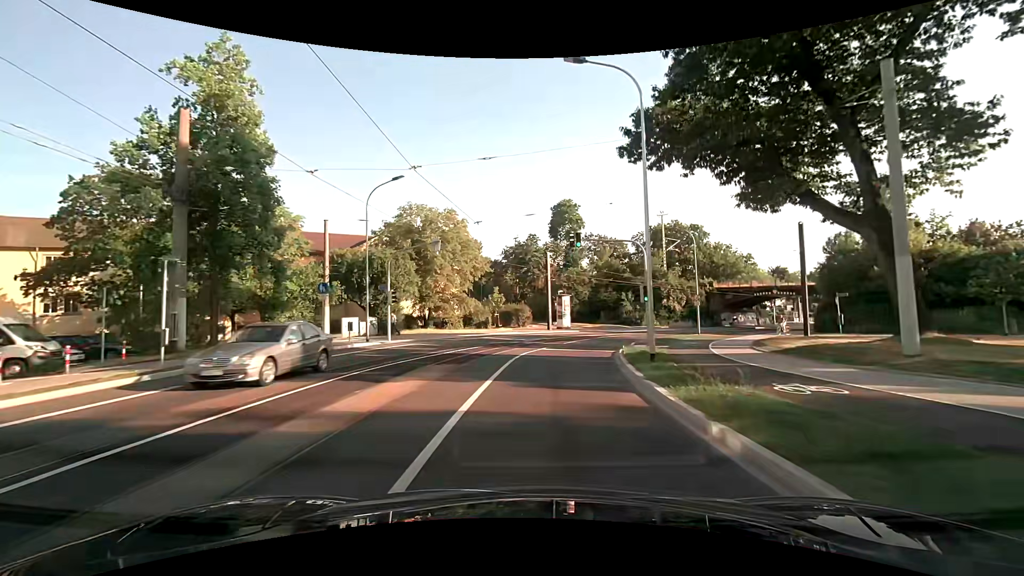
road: secondary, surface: asphalt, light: Day
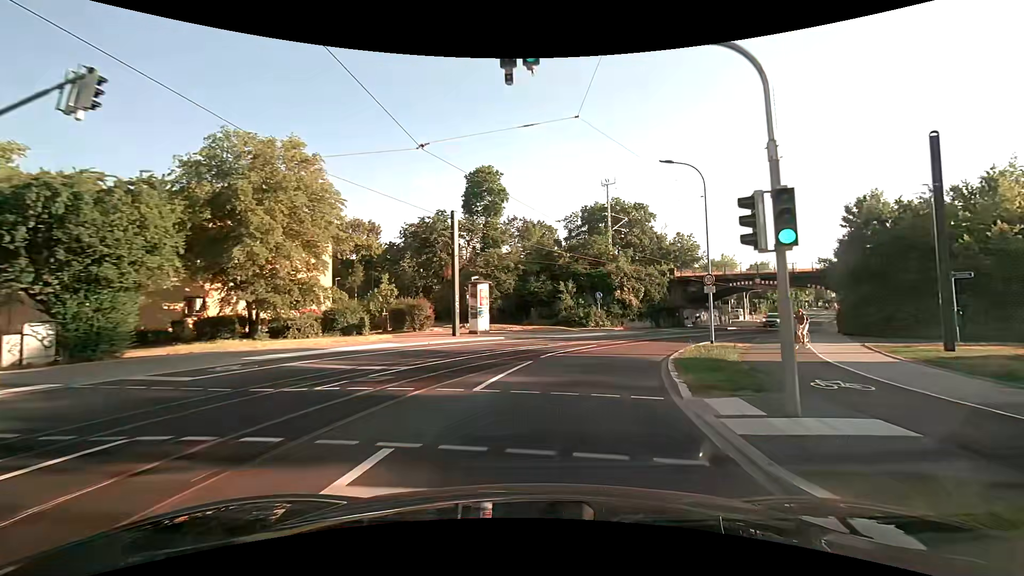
(+1.1, +19.6) m; +9°
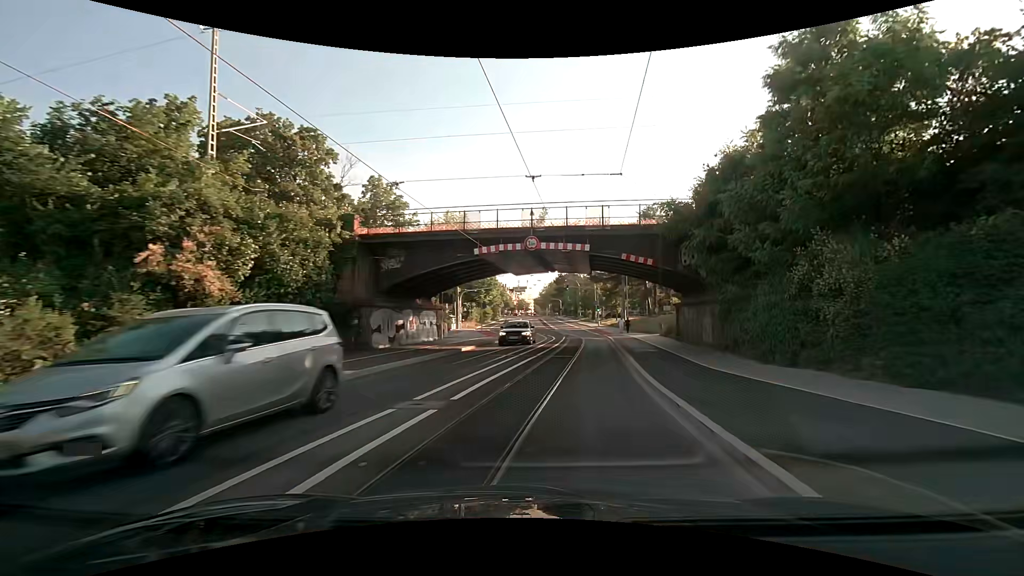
(+9.0, +30.4) m; +34°
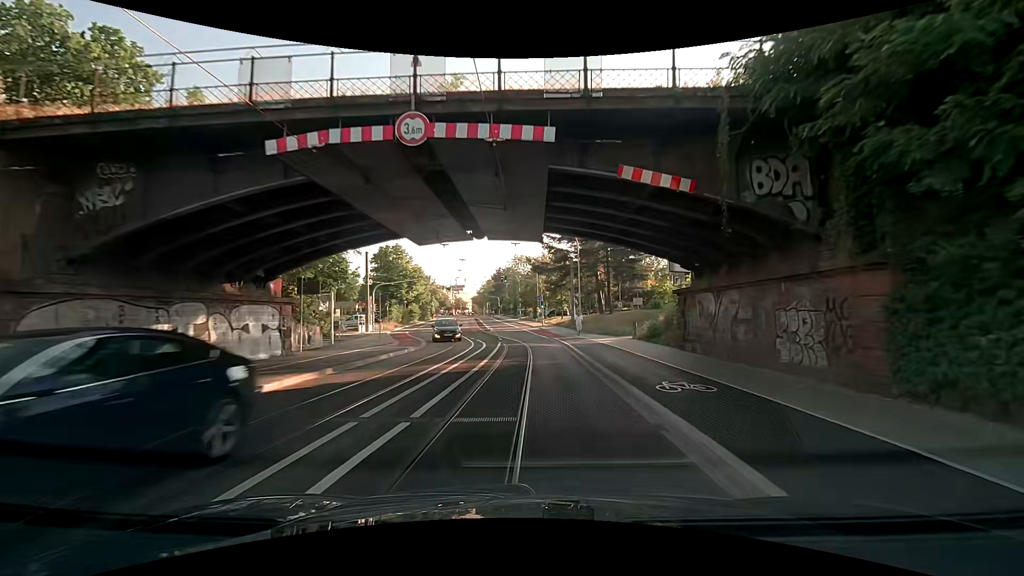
(+0.9, +12.8) m; +7°
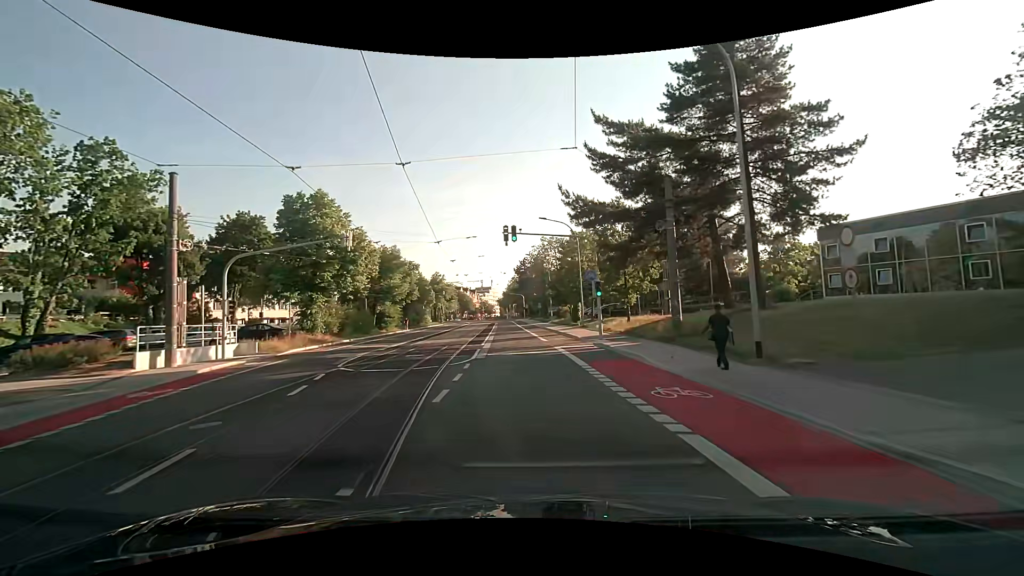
(0.0, +32.8) m; -4°
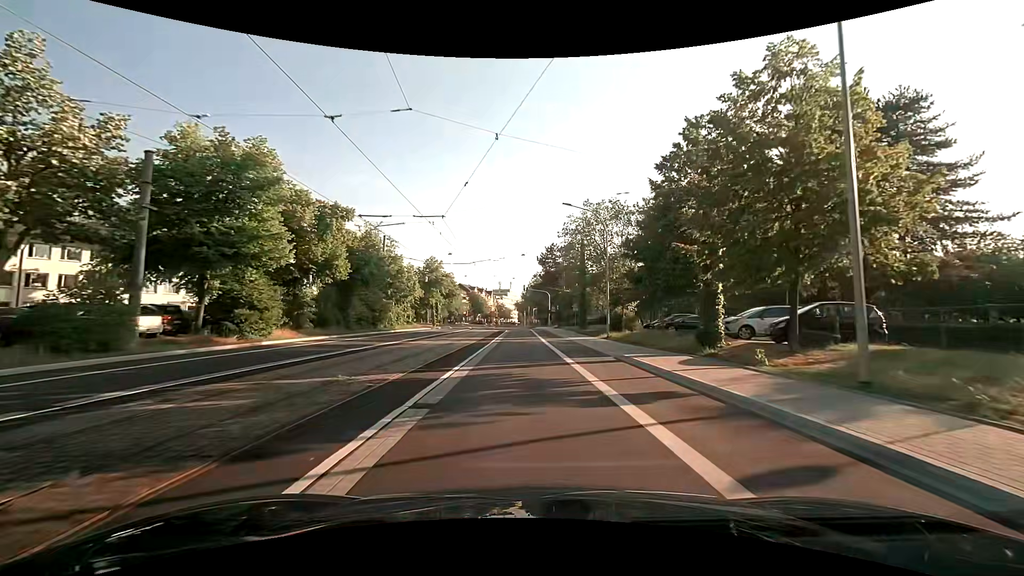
(-0.7, +34.0) m; -3°
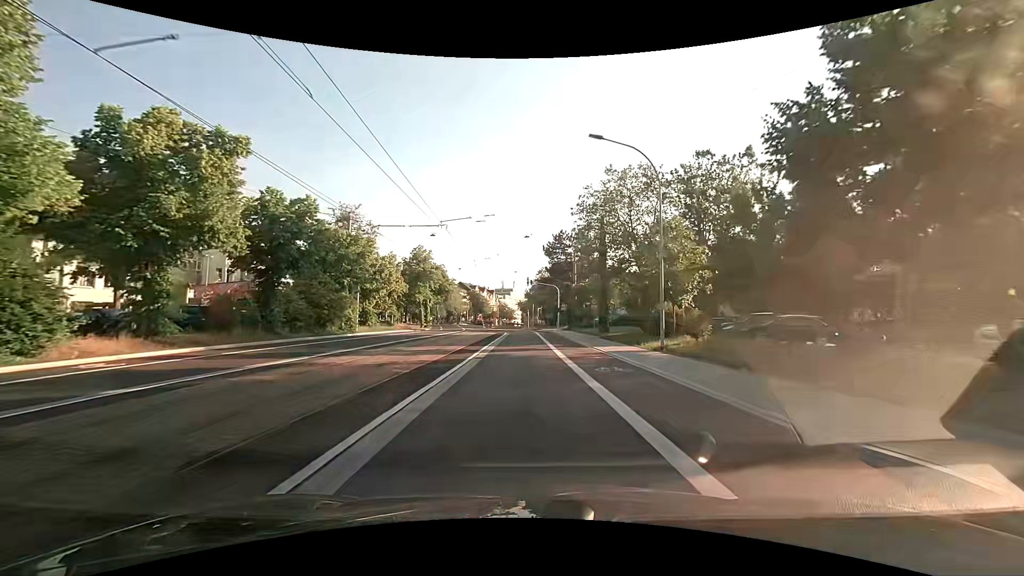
(+0.2, +13.6) m; +1°
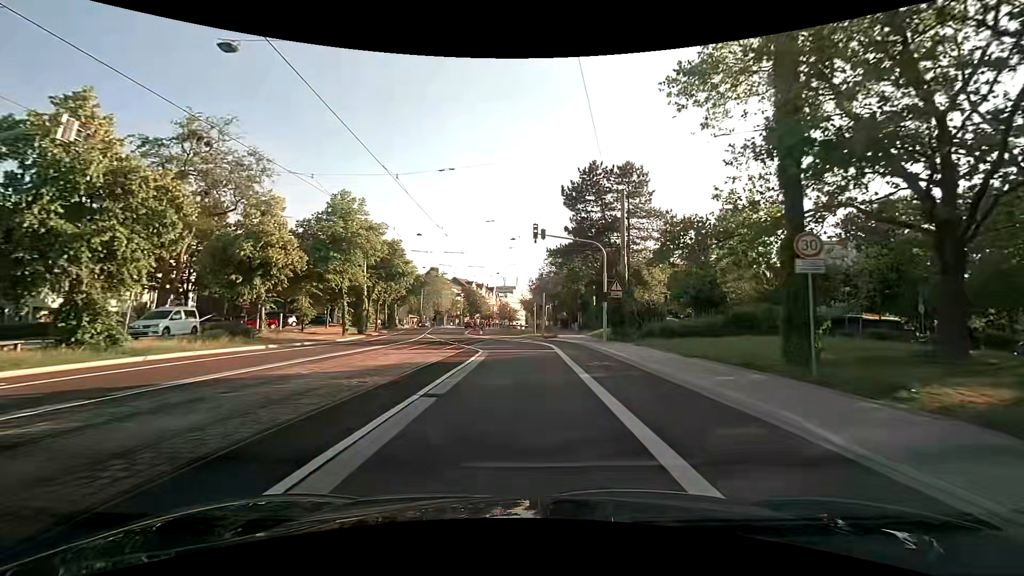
(-0.3, +33.9) m; -1°
(0, +10) (0, +20) (-1, +30) (-4, +40) (-6, +49) (-8, +59) (-10, +69) (-10, +79) (-11, +89) (-12, +99) m
